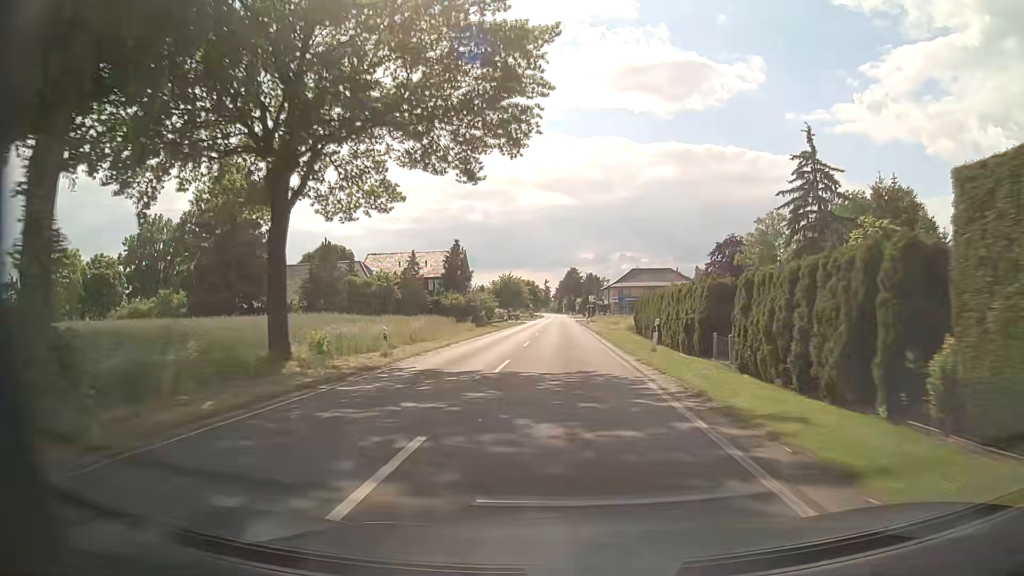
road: secondary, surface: asphalt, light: Day
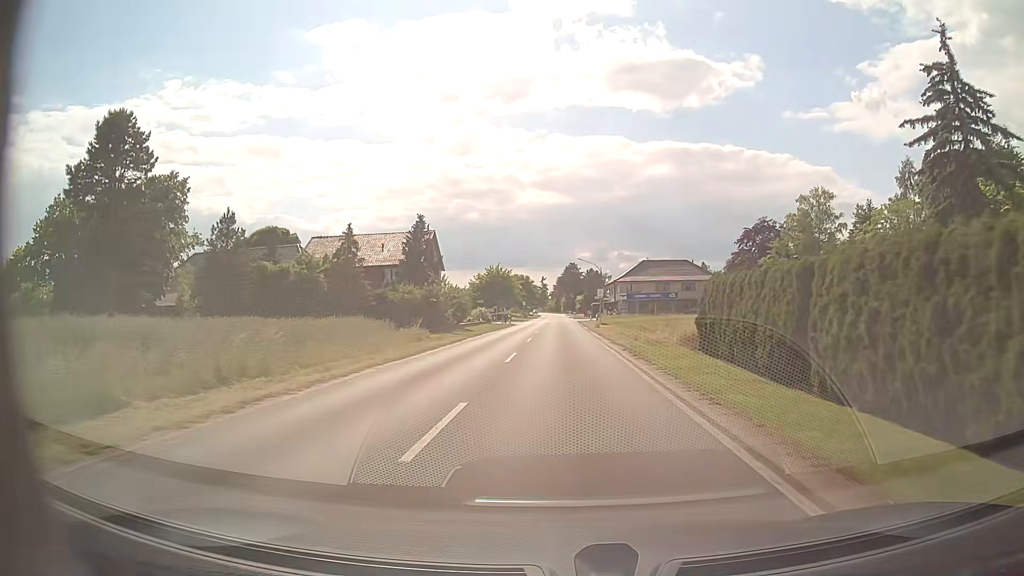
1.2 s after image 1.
(+0.1, +20.5) m; 0°
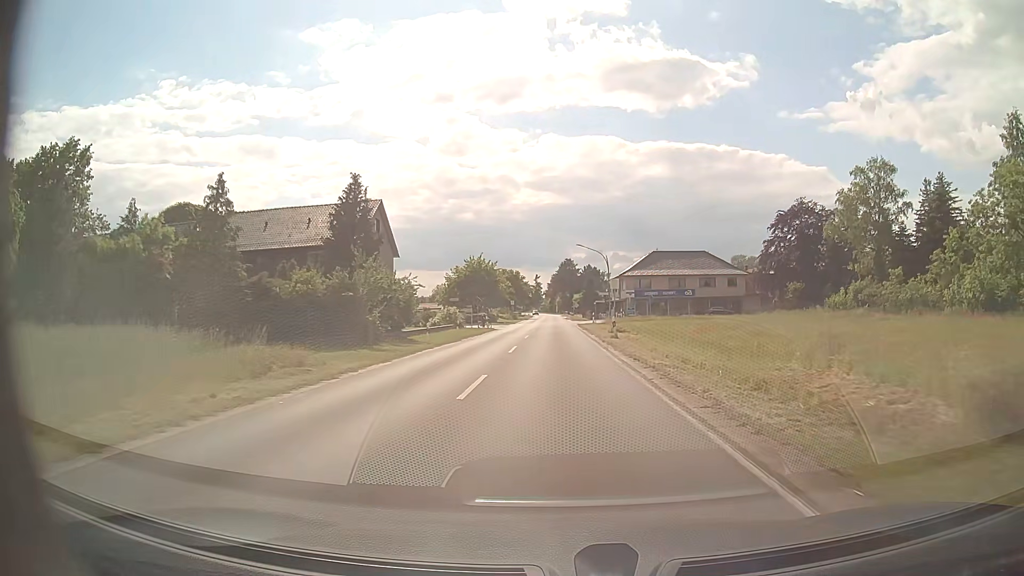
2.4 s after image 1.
(0.0, +18.9) m; 0°
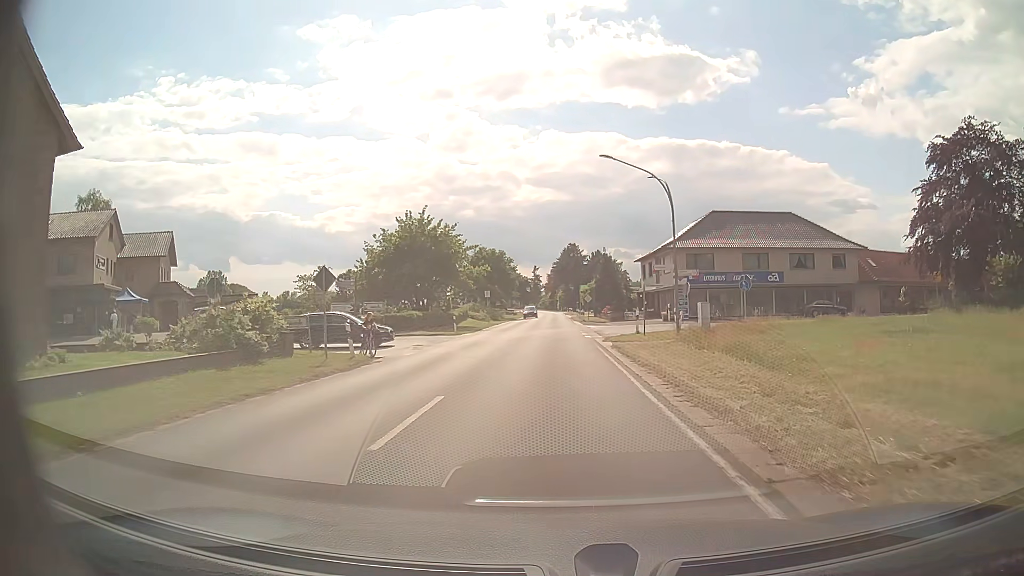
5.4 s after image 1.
(+0.1, +38.4) m; 0°
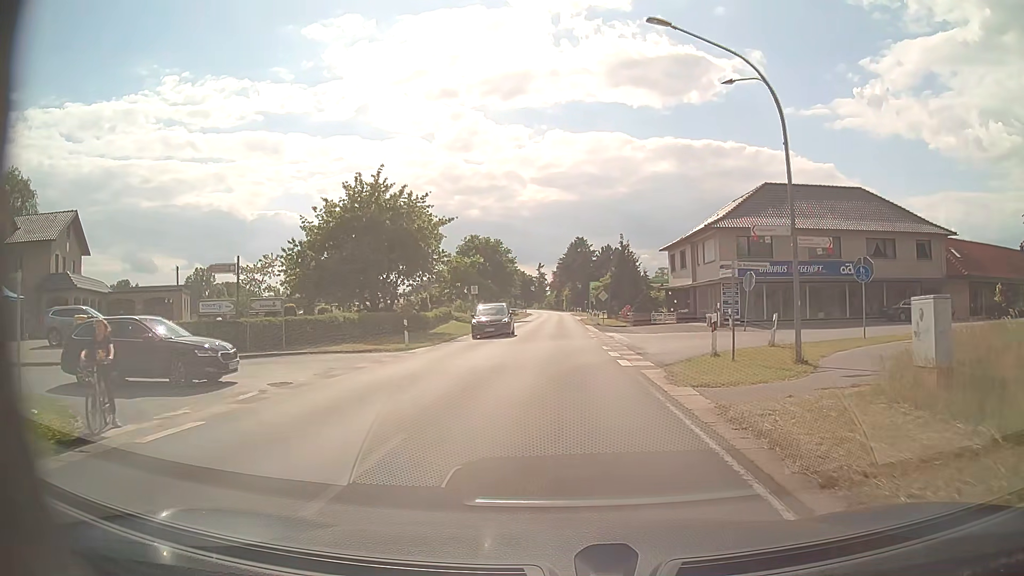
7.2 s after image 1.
(0.0, +14.4) m; 0°
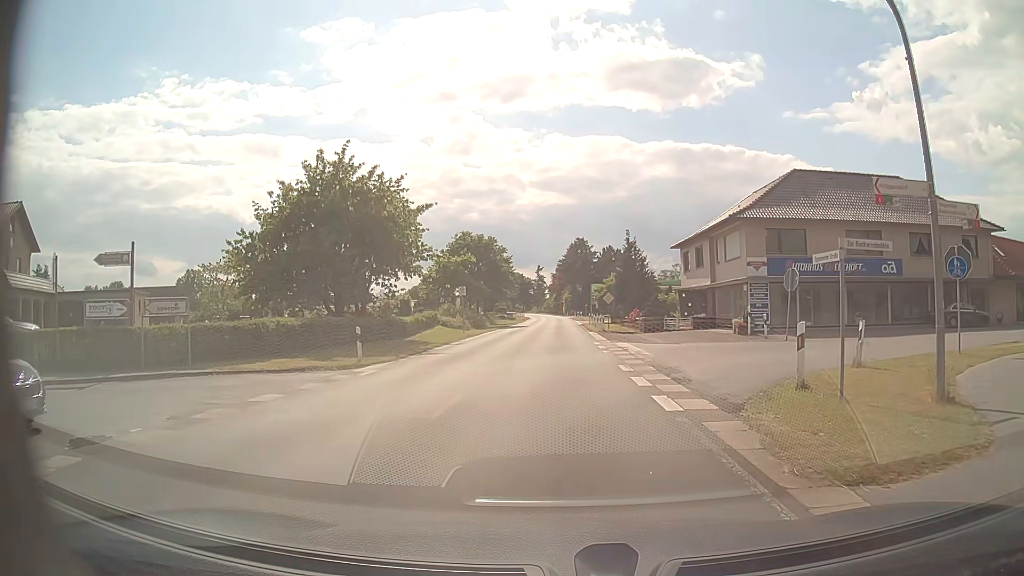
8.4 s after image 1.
(0.0, +6.2) m; -1°
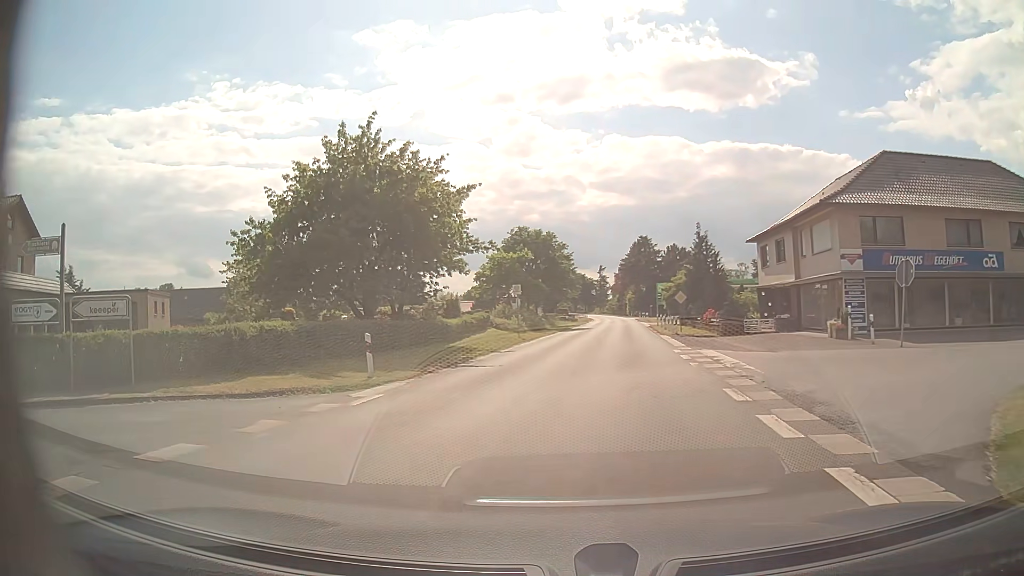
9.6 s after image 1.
(0.0, +5.0) m; -5°
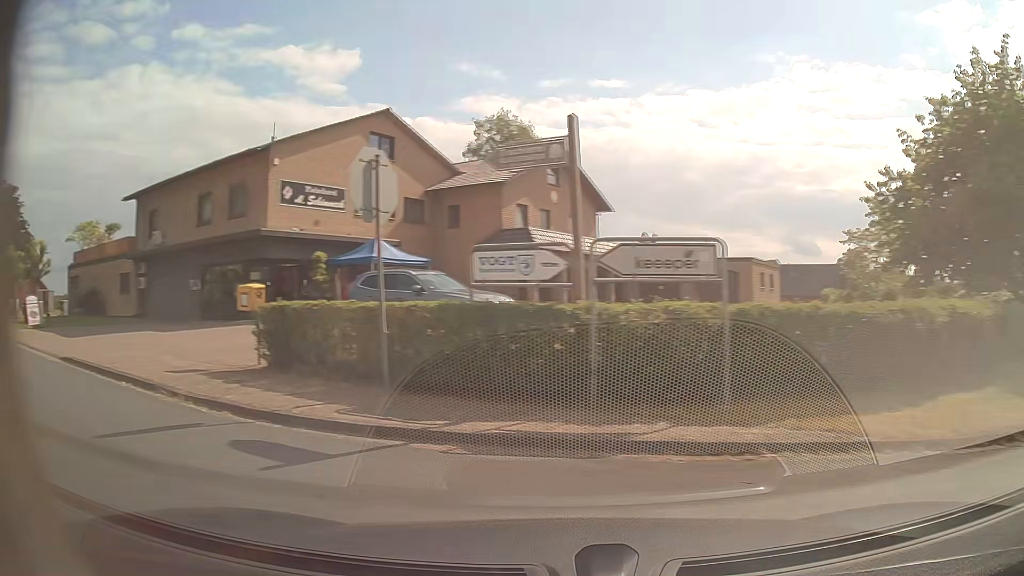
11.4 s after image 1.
(-2.4, +6.0) m; -51°
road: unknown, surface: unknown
